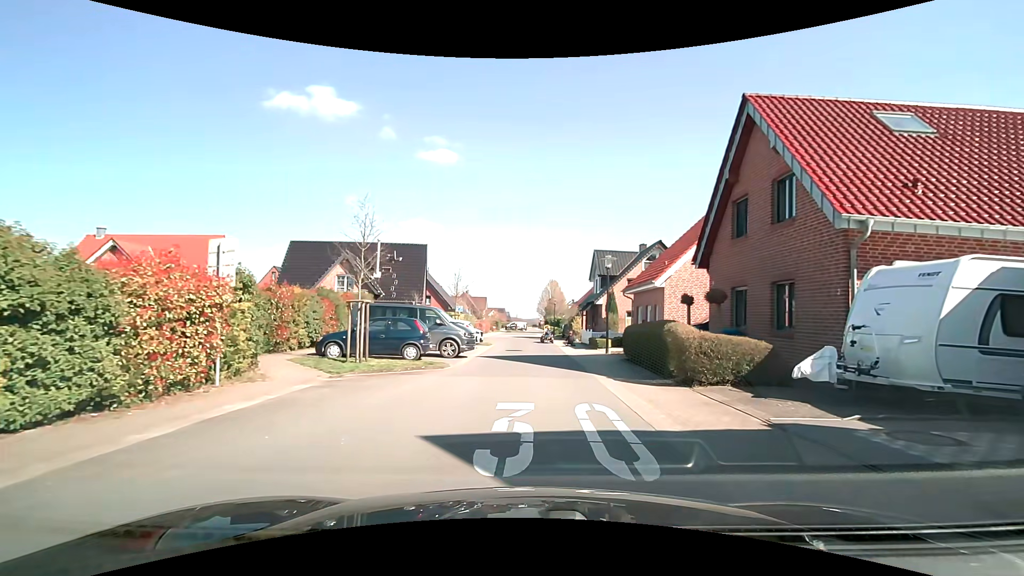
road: residential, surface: asphalt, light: Day
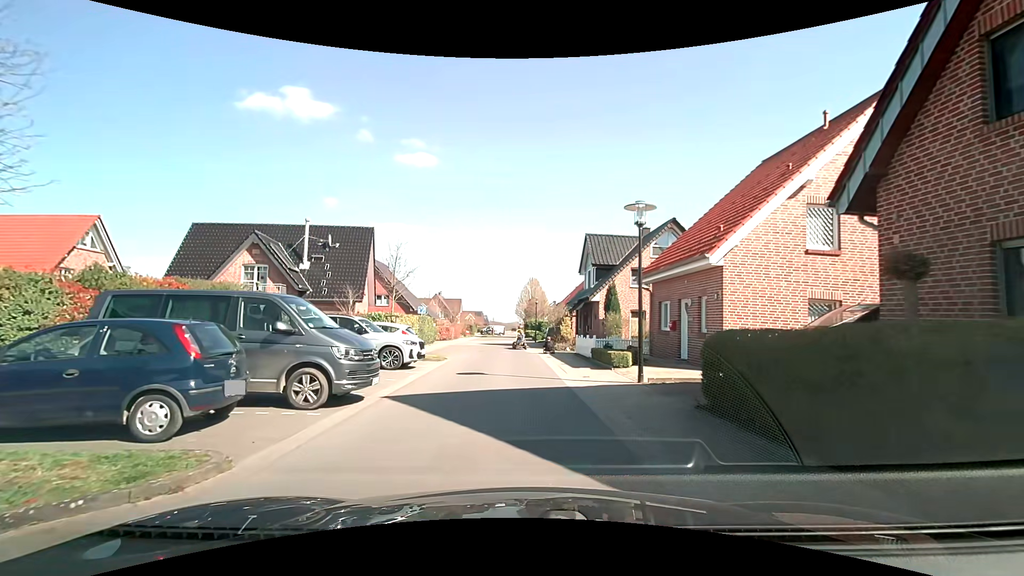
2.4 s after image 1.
(+0.5, +10.3) m; +4°
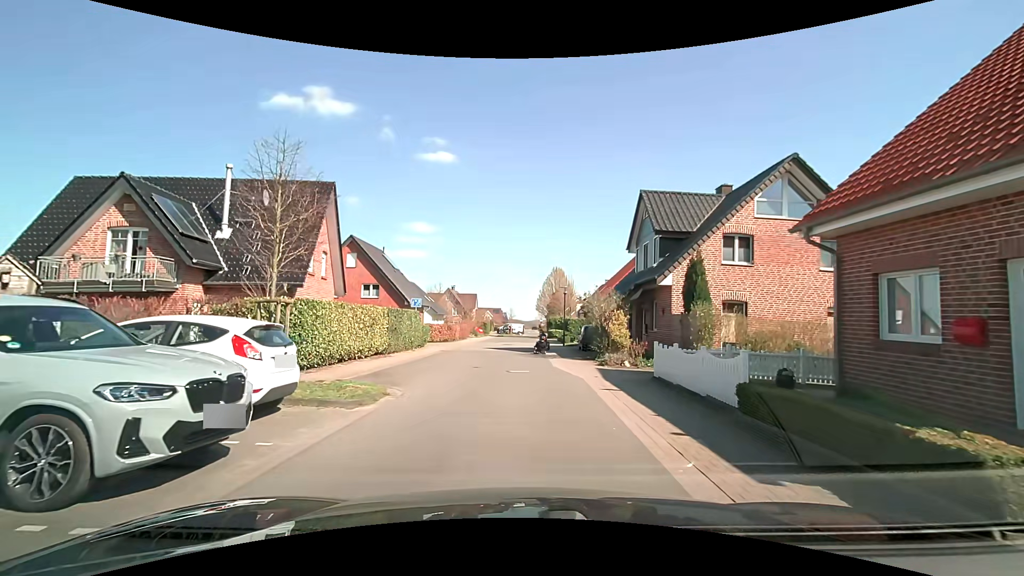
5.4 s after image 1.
(-0.3, +12.0) m; -3°
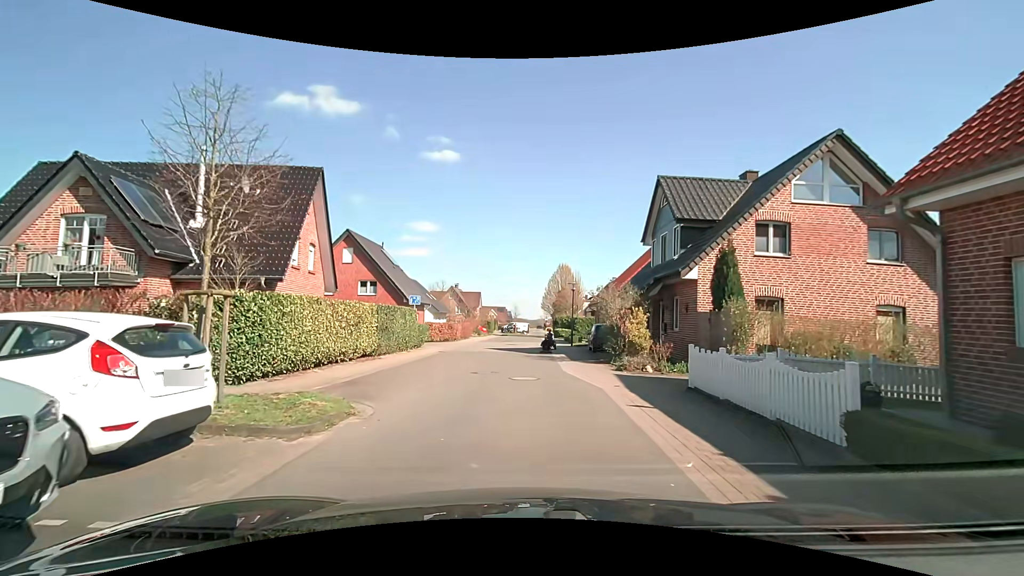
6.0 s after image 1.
(+0.1, +2.4) m; 0°
